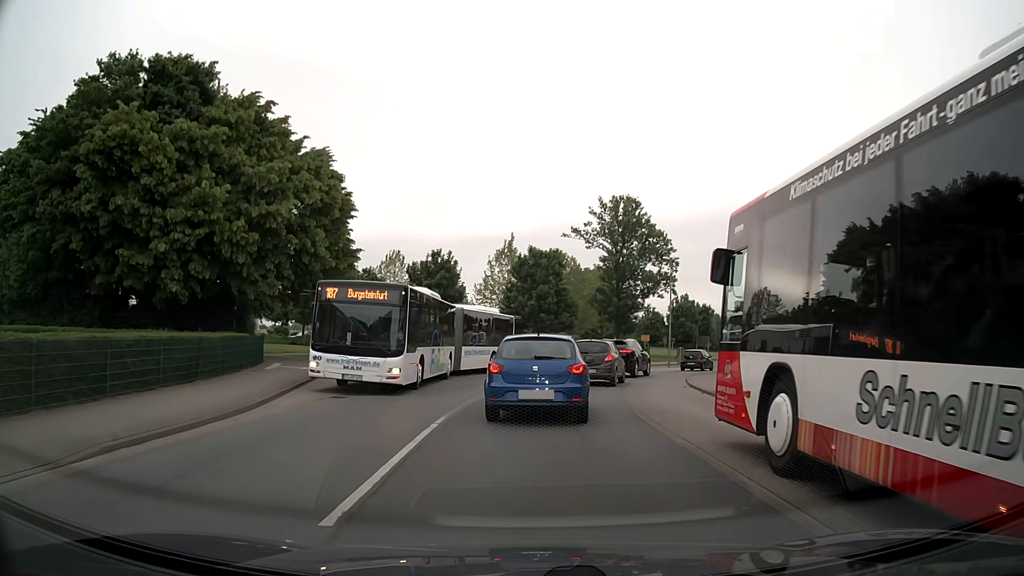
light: Day
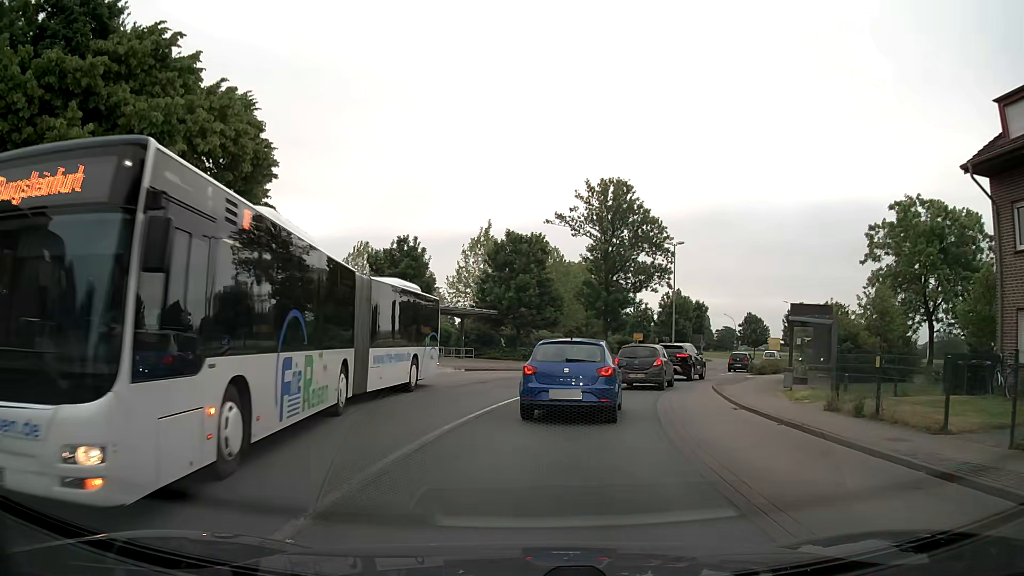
(+0.1, +8.1) m; +2°
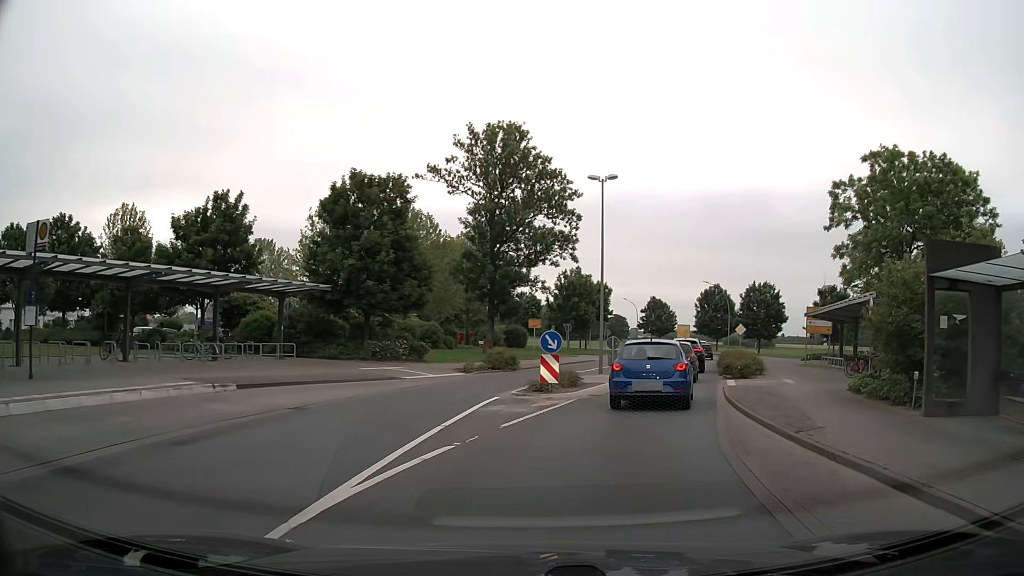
(+1.2, +15.9) m; +10°
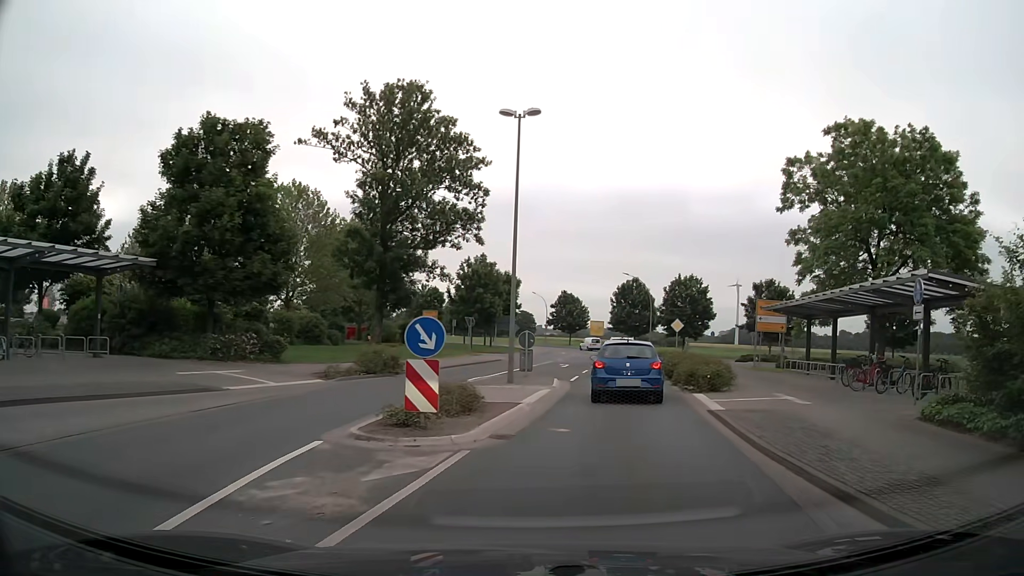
(+0.5, +8.2) m; +8°
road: secondary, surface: asphalt
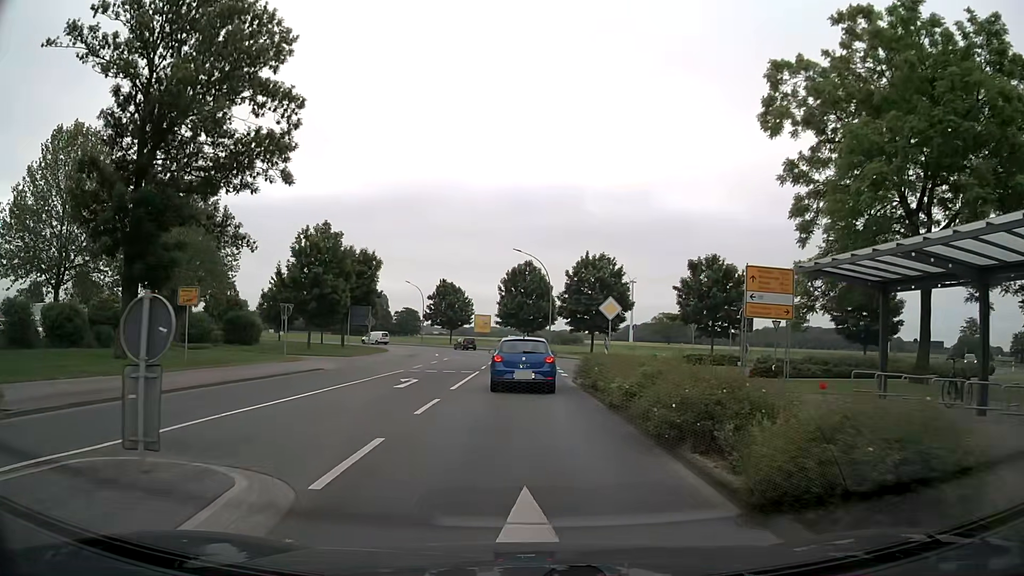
(+2.2, +18.1) m; +9°
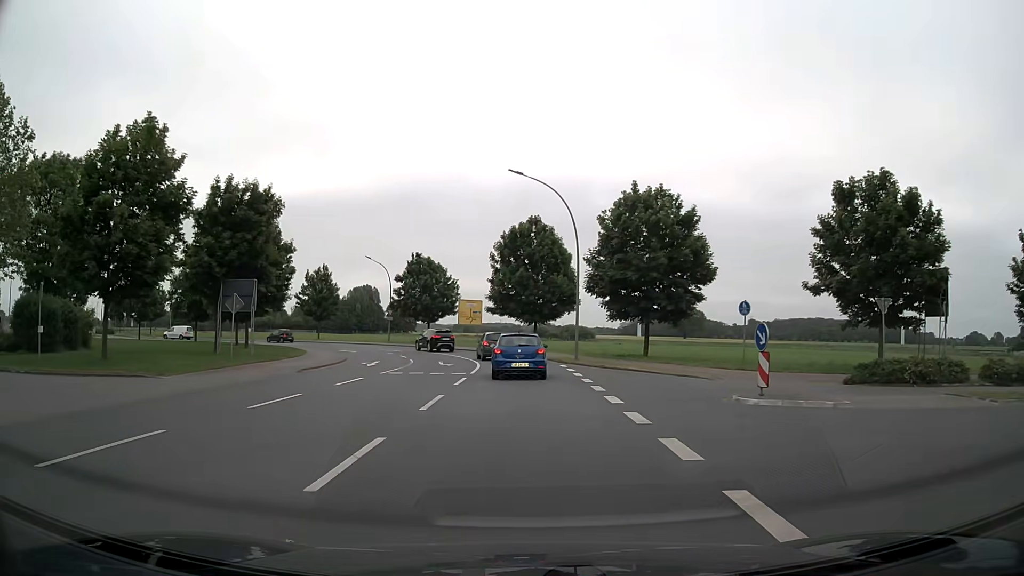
(-0.3, +26.7) m; -1°
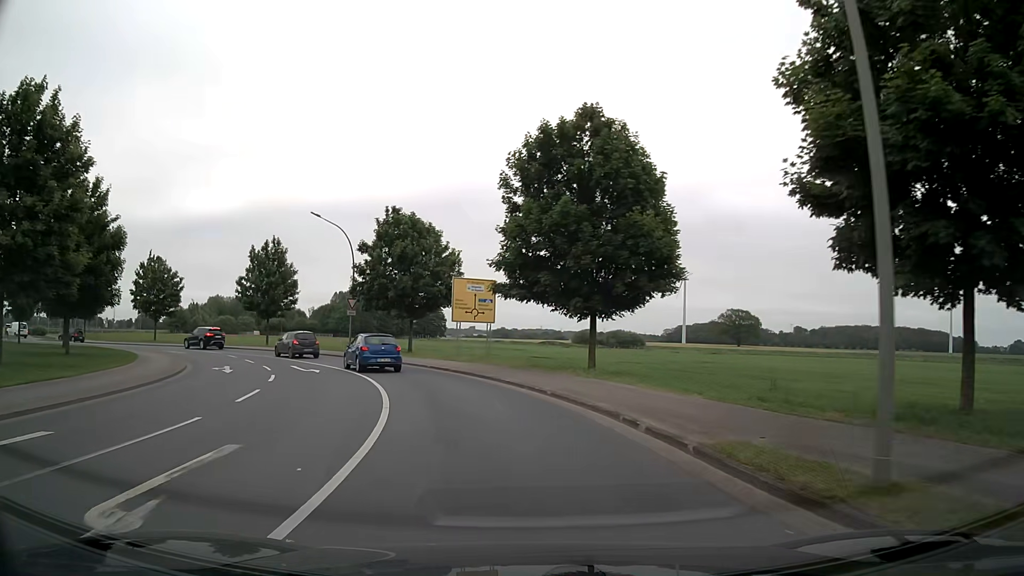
(0.0, +27.2) m; -3°
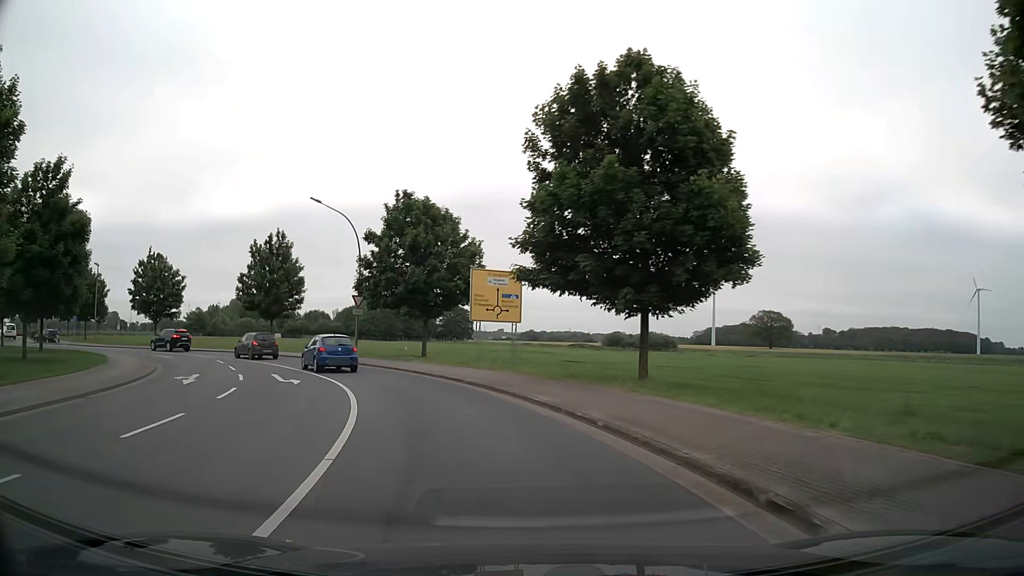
(-0.1, +5.6) m; -3°
(-1, +10) (-3, +20) (-8, +29) (-14, +37) (-21, +43) (-30, +48) (-39, +52) (-49, +55) (-58, +59) (-66, +65) m
